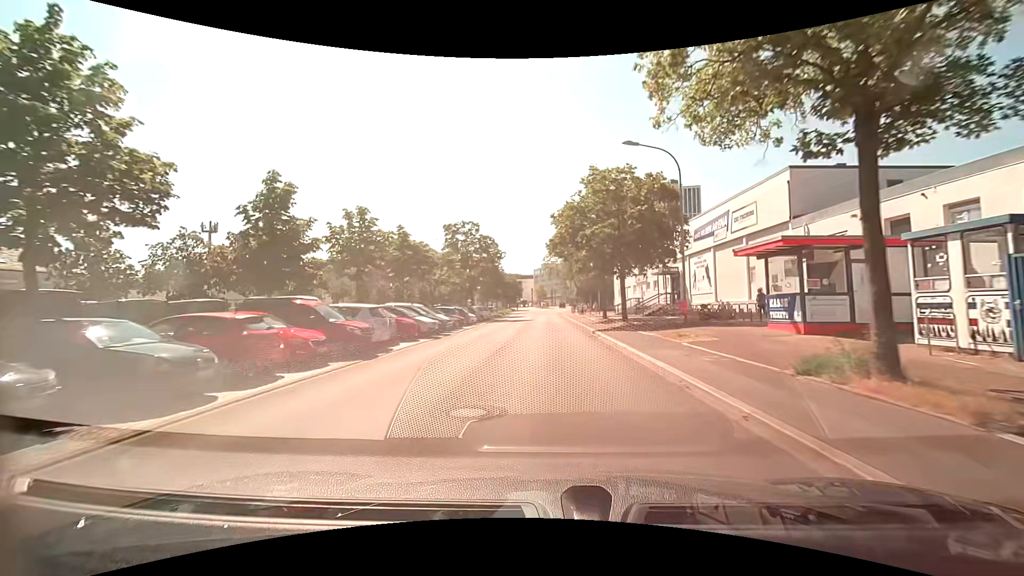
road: residential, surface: asphalt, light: Day
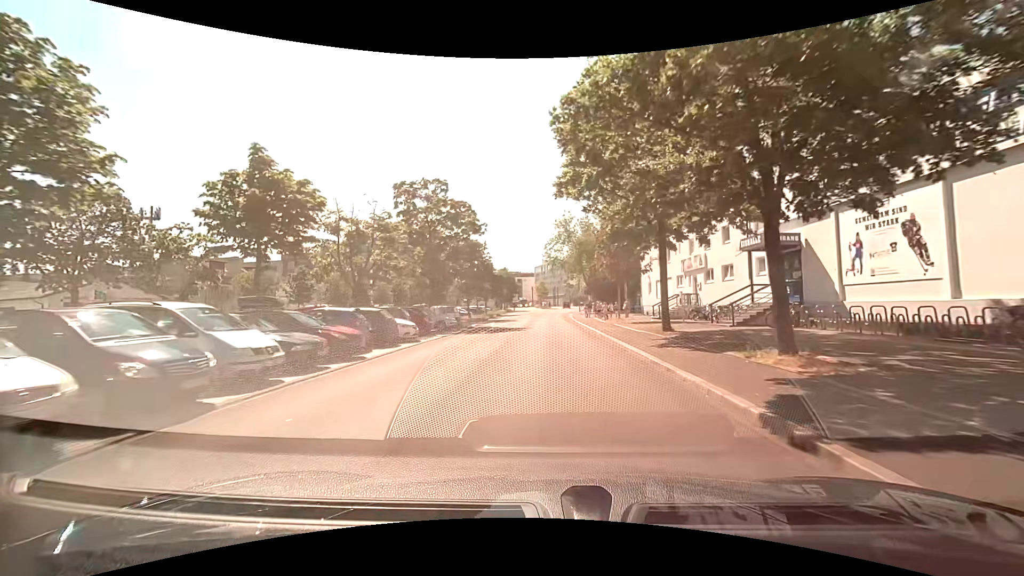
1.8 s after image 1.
(0.0, +19.6) m; 0°
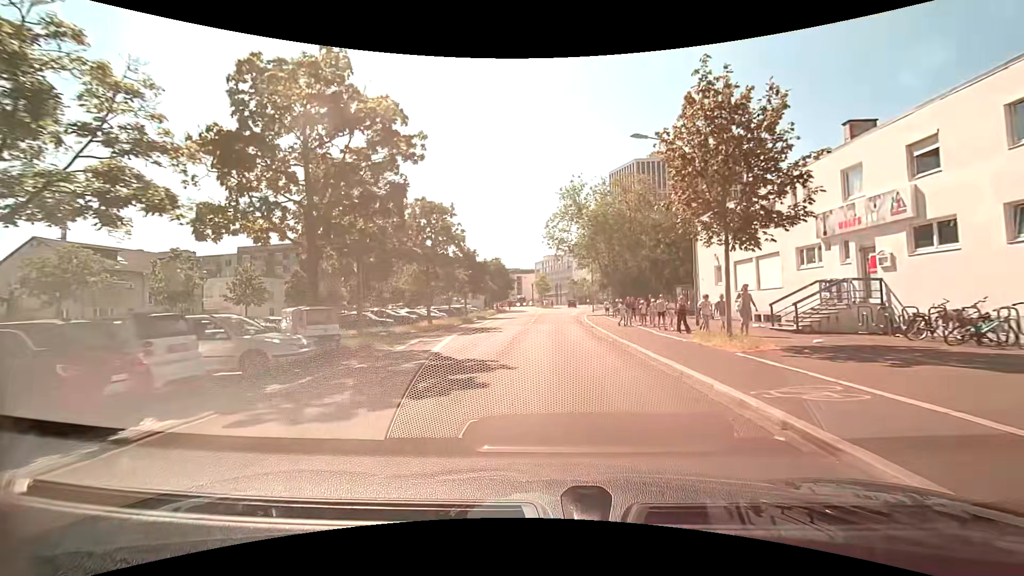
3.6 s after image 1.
(-0.1, +19.6) m; 0°
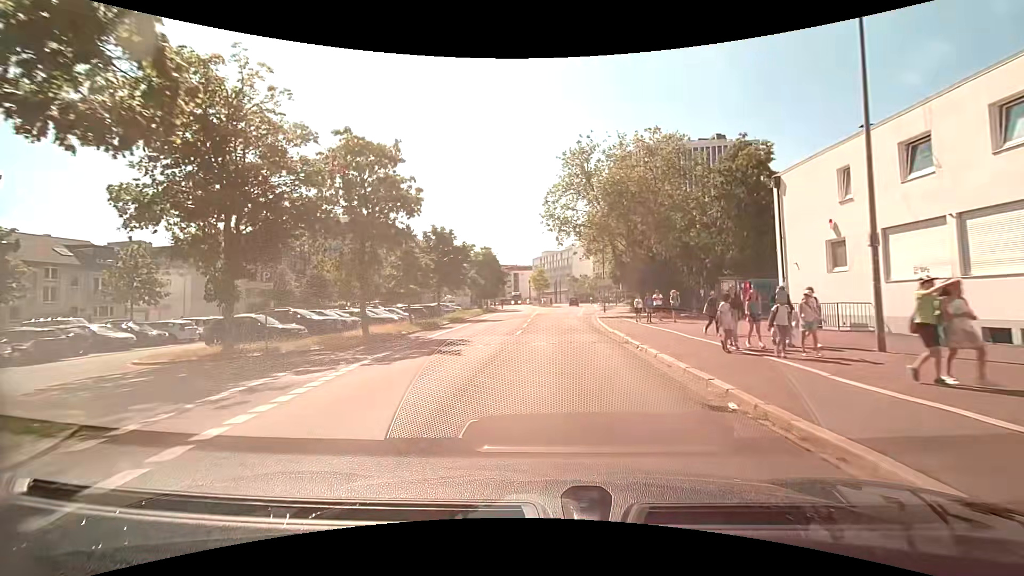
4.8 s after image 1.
(0.0, +12.6) m; 0°
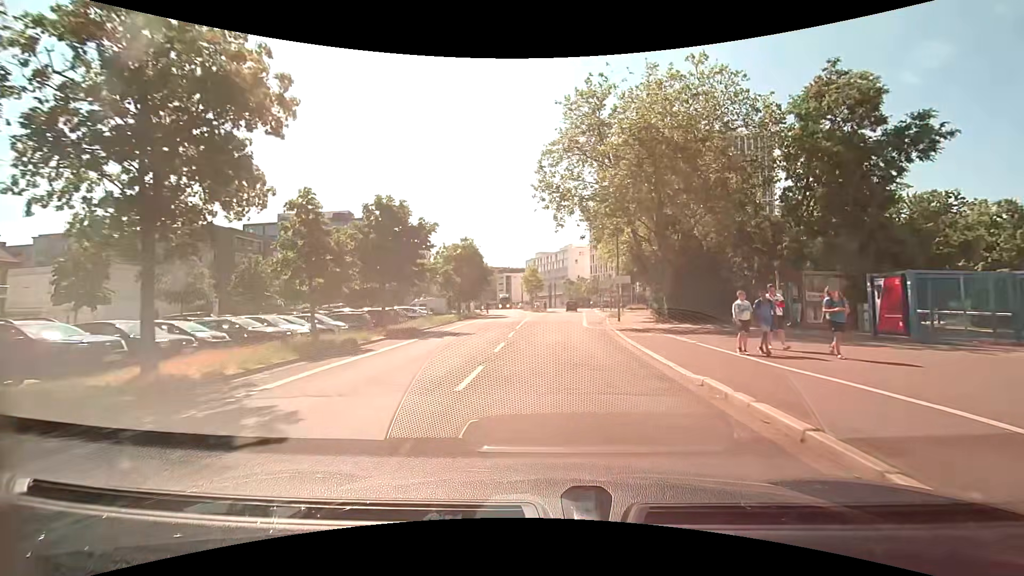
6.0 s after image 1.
(+0.1, +12.4) m; +1°
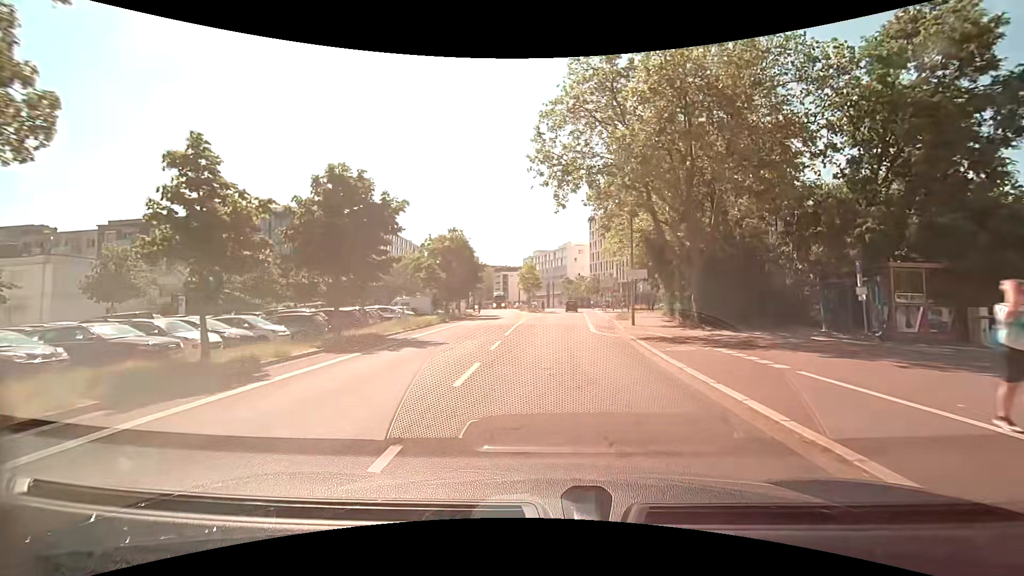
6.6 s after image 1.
(0.0, +6.1) m; +1°
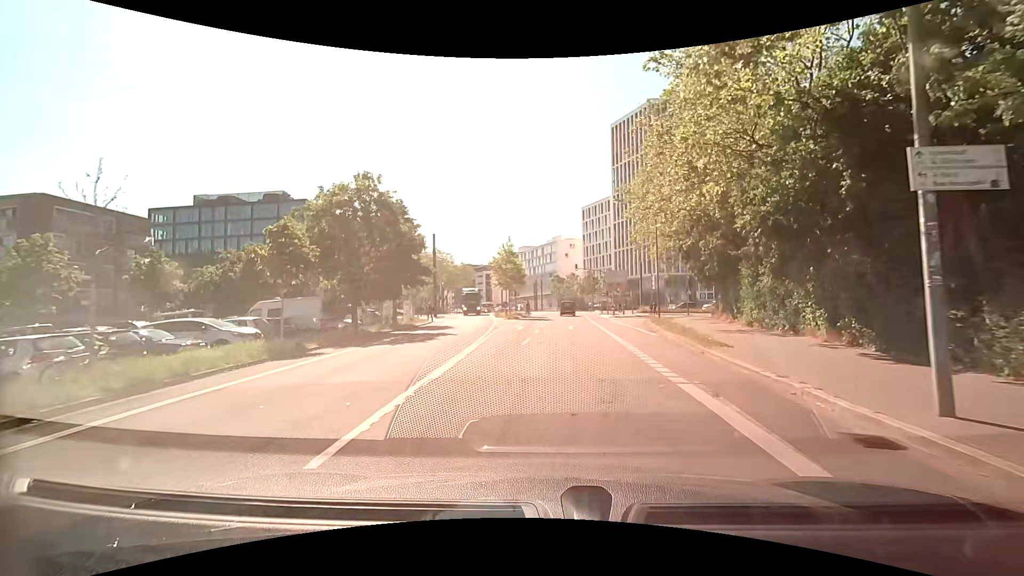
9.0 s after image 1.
(+0.1, +21.2) m; +1°
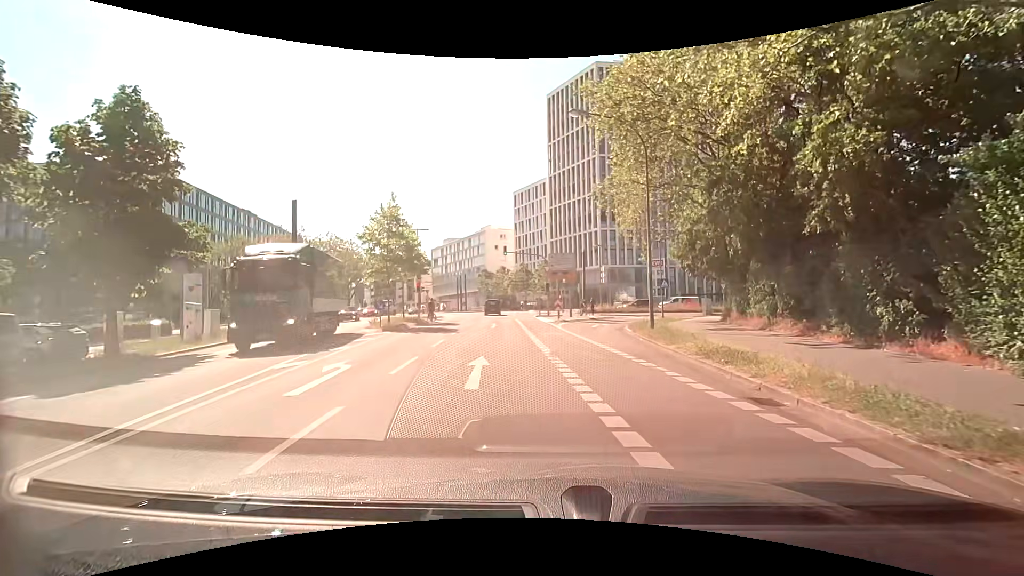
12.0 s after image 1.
(+1.2, +18.5) m; +9°
(0, +10) (0, +20) (+2, +30) (+4, +39) (+10, +48) (+17, +55) (+26, +59) (+35, +62) (+45, +65) (+55, +67) m
